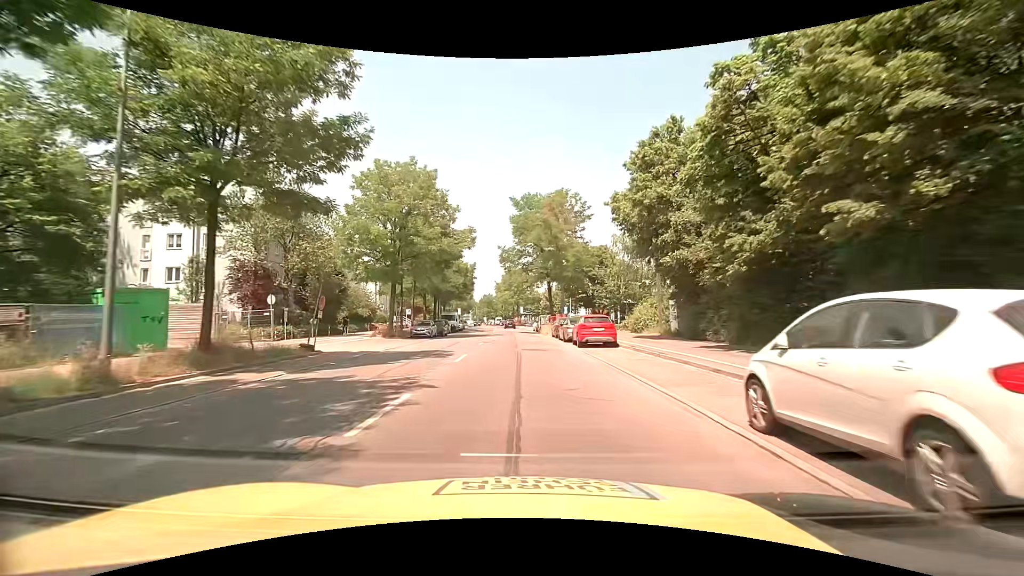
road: secondary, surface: asphalt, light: Day
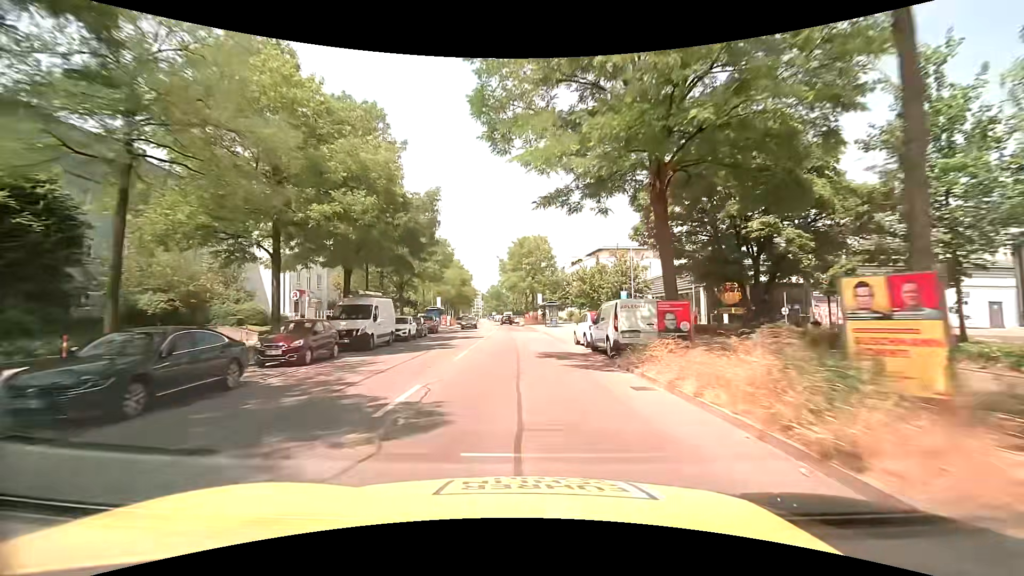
(-0.9, +37.0) m; -2°
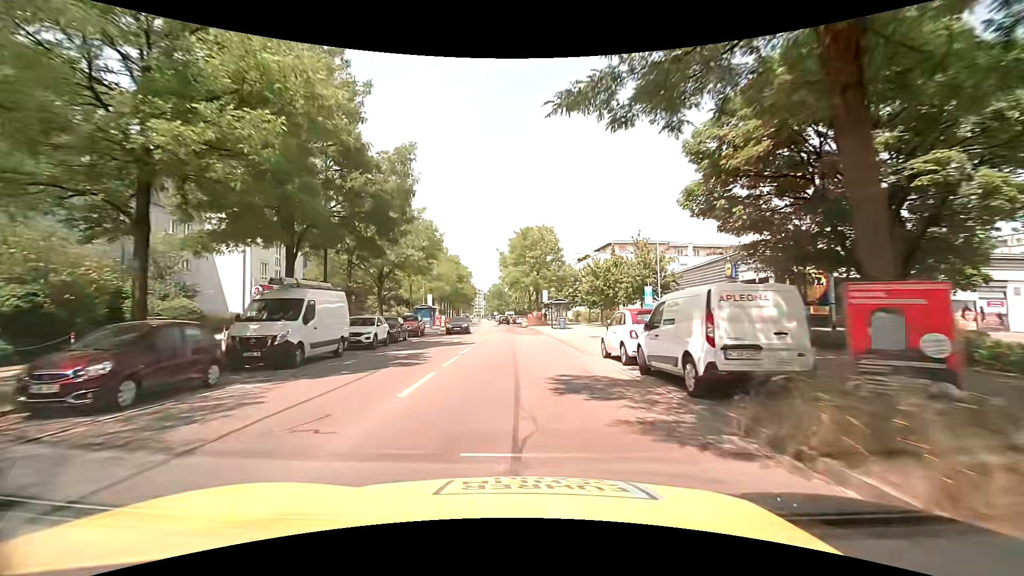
(0.0, +7.5) m; 0°
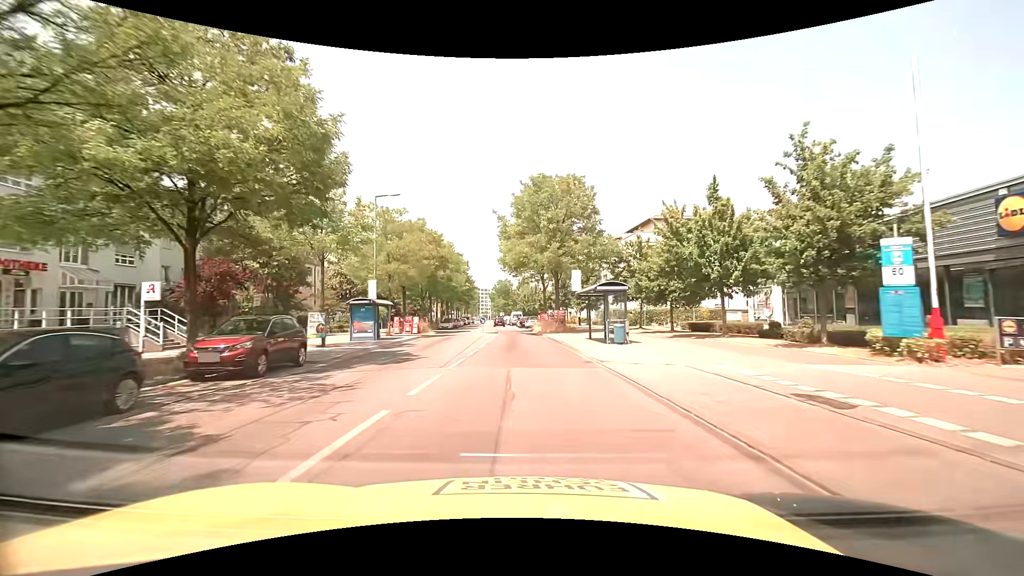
(-0.1, +22.6) m; -1°
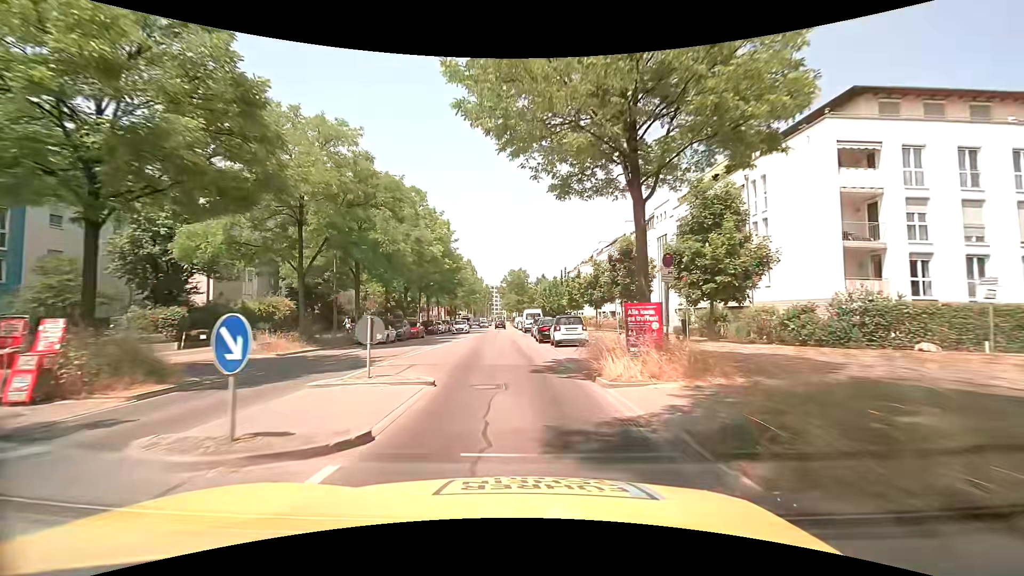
(-0.2, +37.1) m; -2°
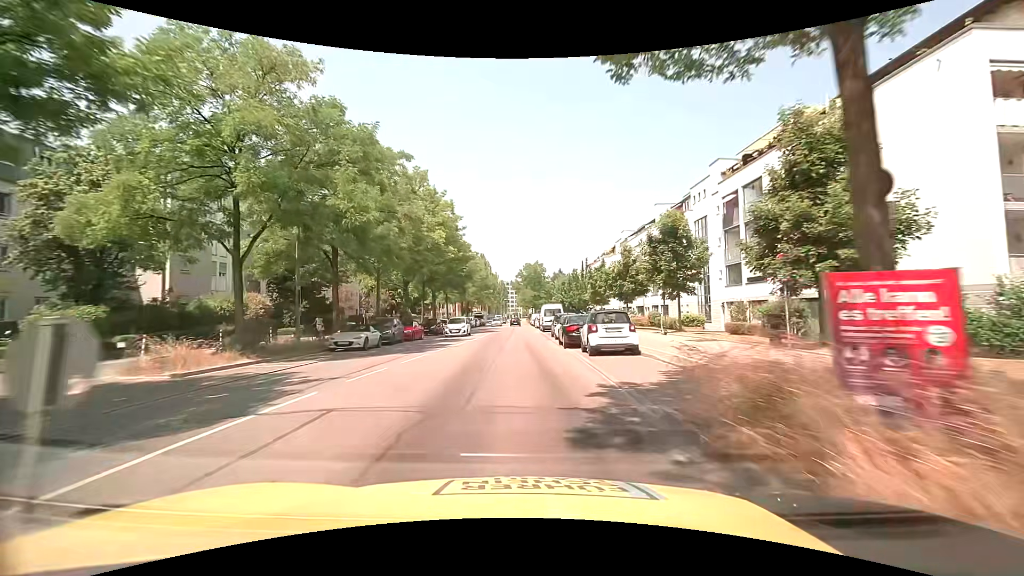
(-0.1, +7.3) m; -1°
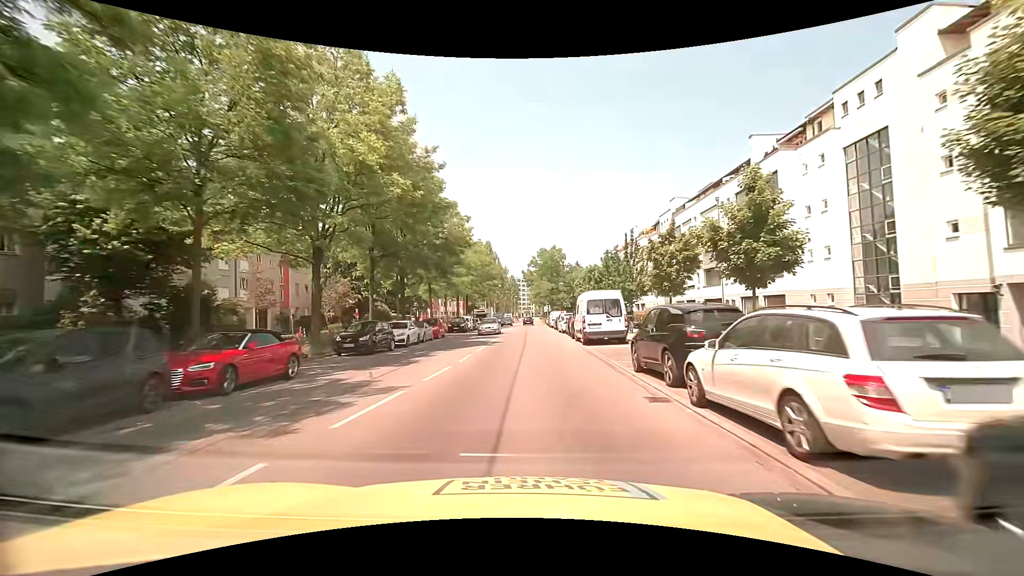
(-0.7, +22.3) m; -2°
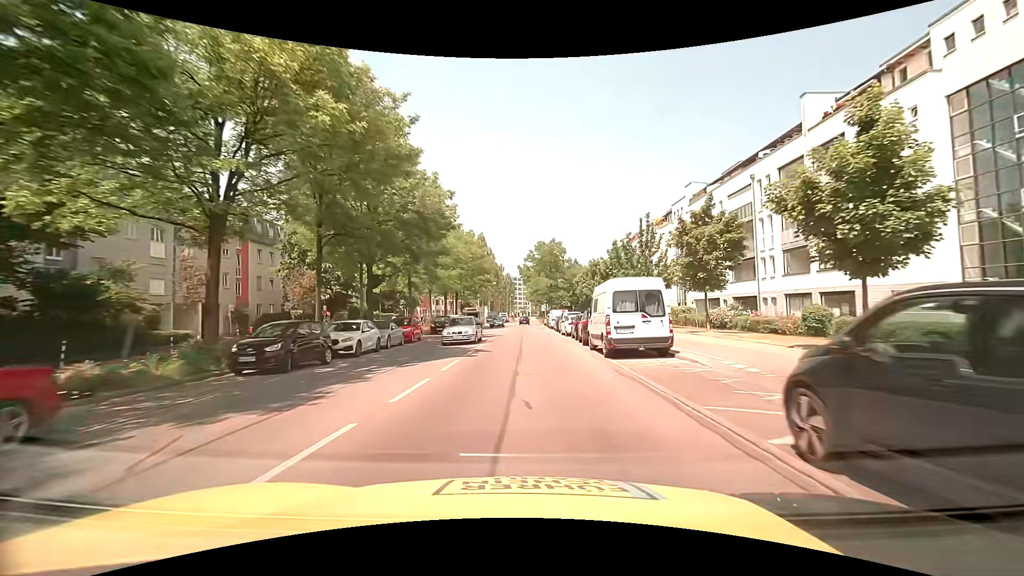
(0.0, +7.6) m; 0°
(0, +10) (0, +20) (0, +30) (0, +40) (0, +50) (+1, +60) (+1, +70) (+1, +80) (+1, +90) (+1, +100) m
